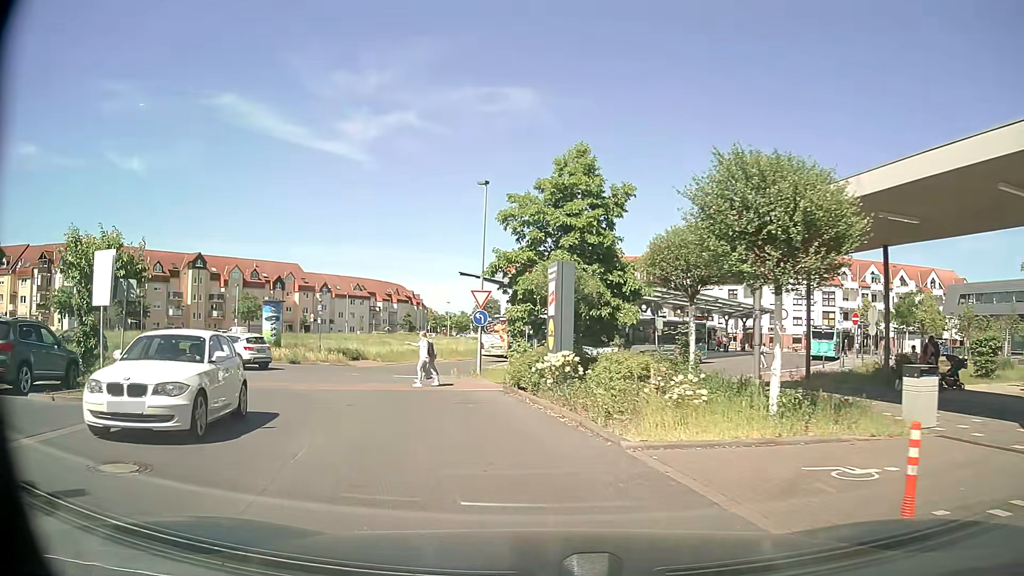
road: residential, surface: asphalt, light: Day
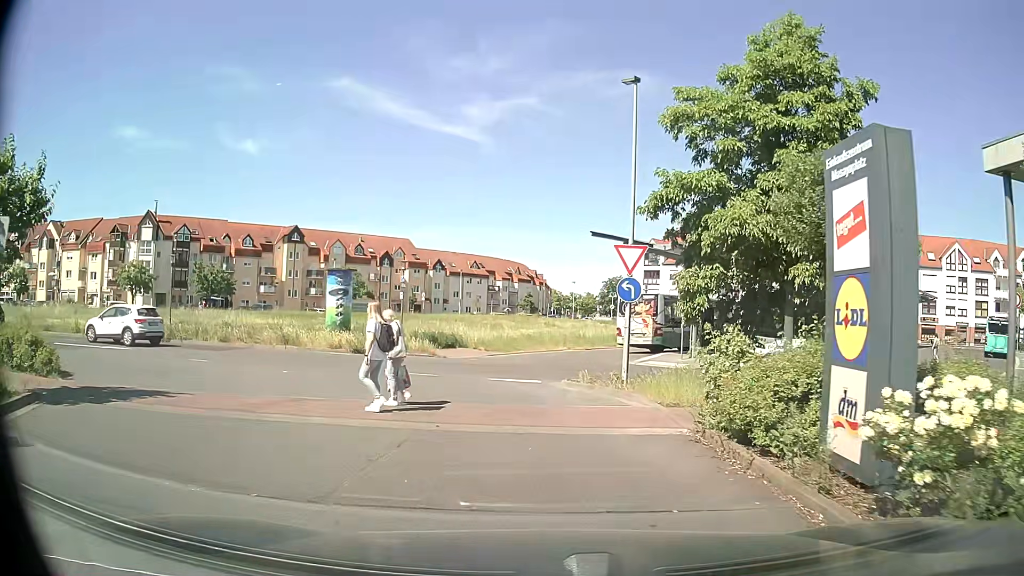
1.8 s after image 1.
(-1.3, +9.9) m; -12°
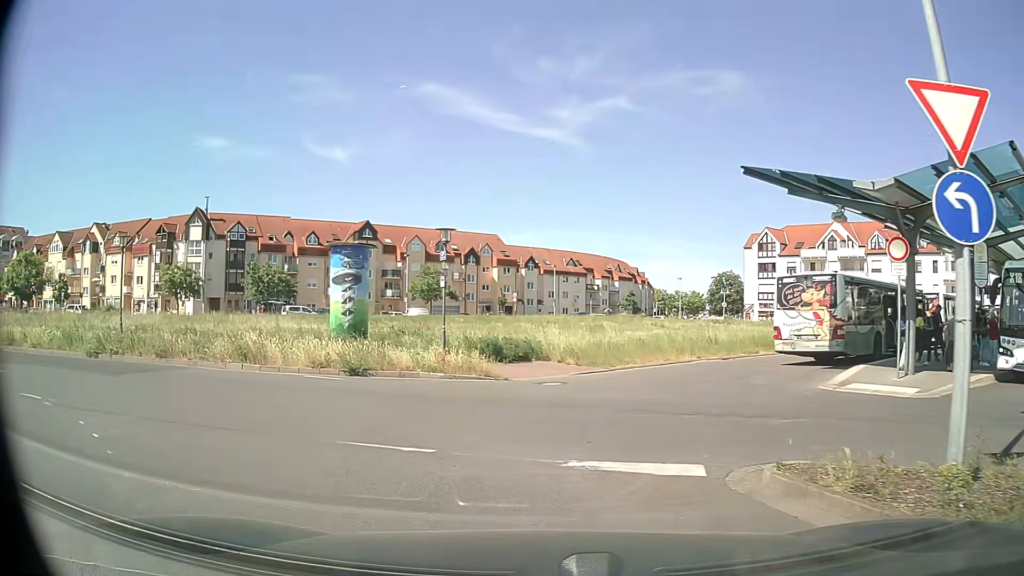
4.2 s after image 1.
(-0.2, +10.9) m; -6°
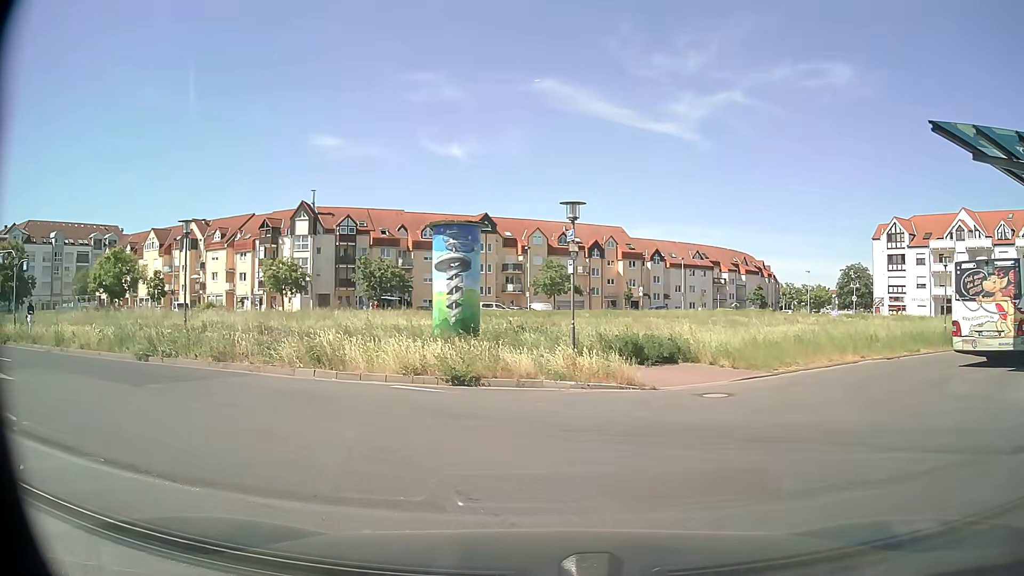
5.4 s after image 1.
(-0.4, +3.4) m; -10°
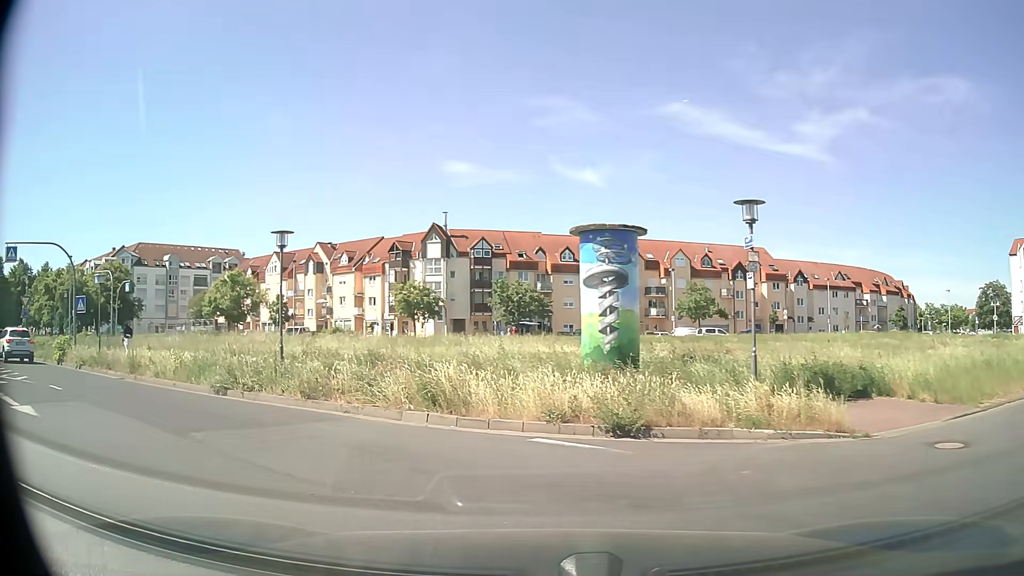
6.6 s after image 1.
(-0.4, +3.3) m; -14°
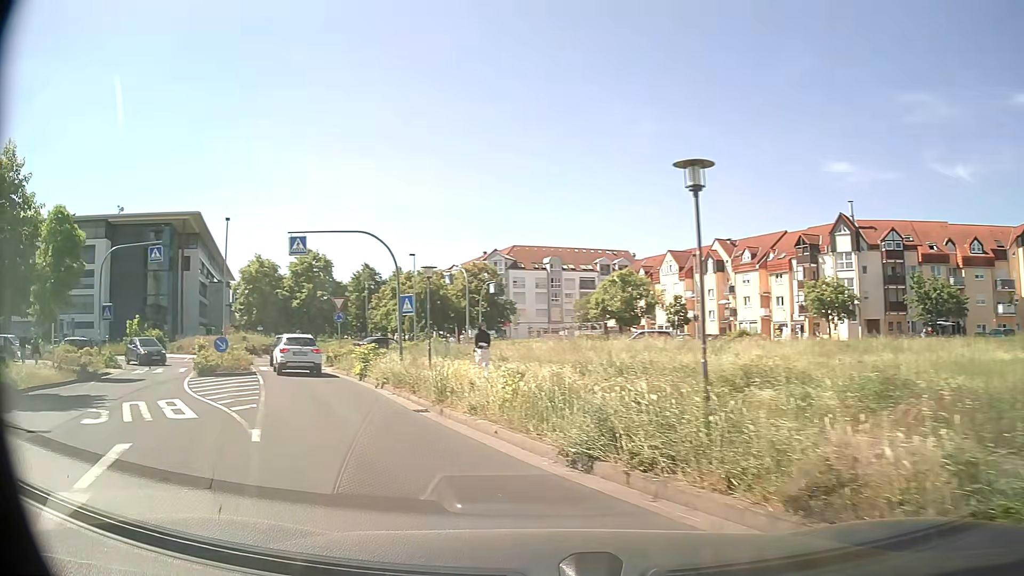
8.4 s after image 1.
(-2.4, +7.9) m; -32°
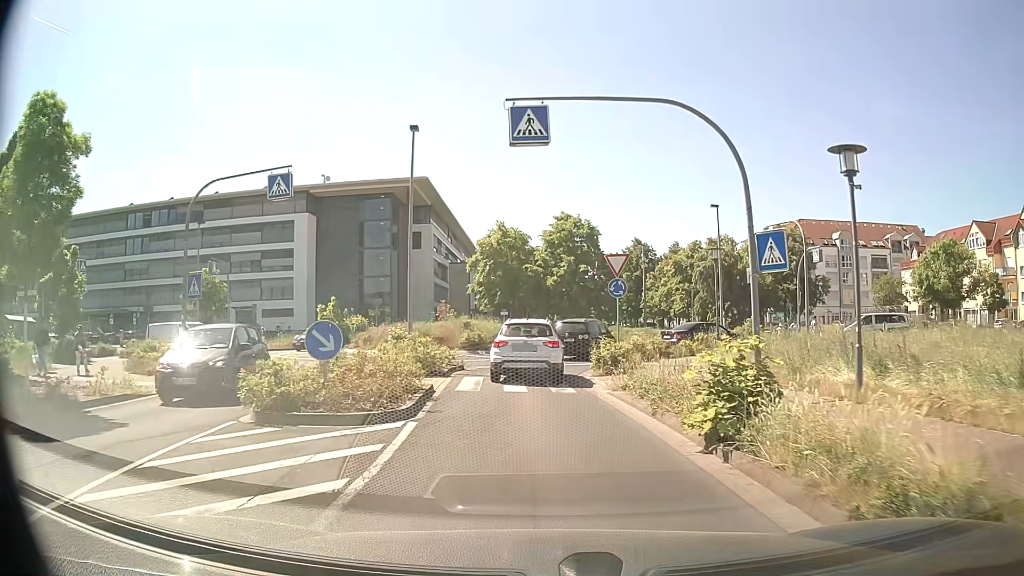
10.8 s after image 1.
(-4.8, +14.6) m; -25°
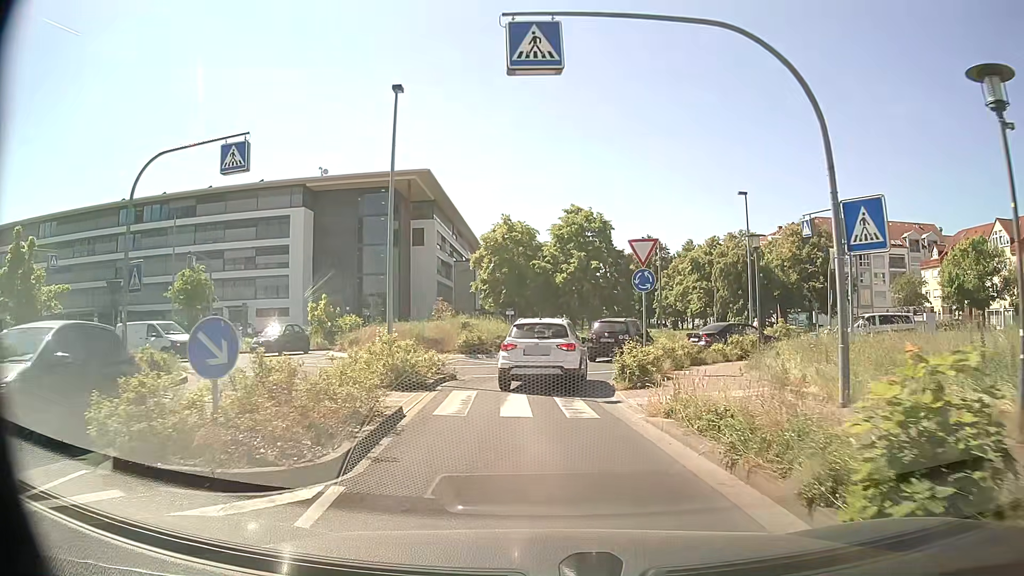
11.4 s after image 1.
(0.0, +3.8) m; -1°
